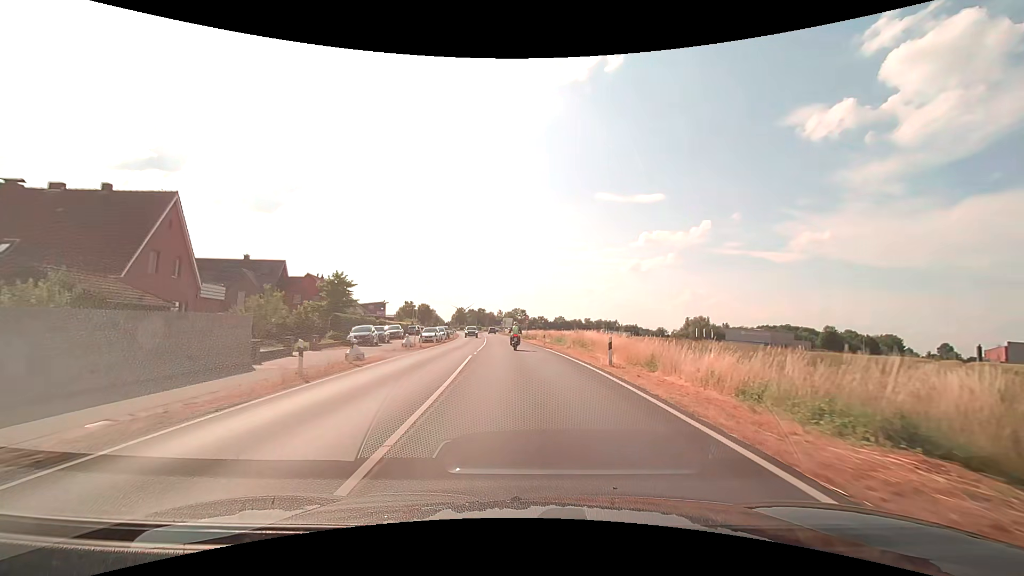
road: secondary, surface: asphalt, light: Day
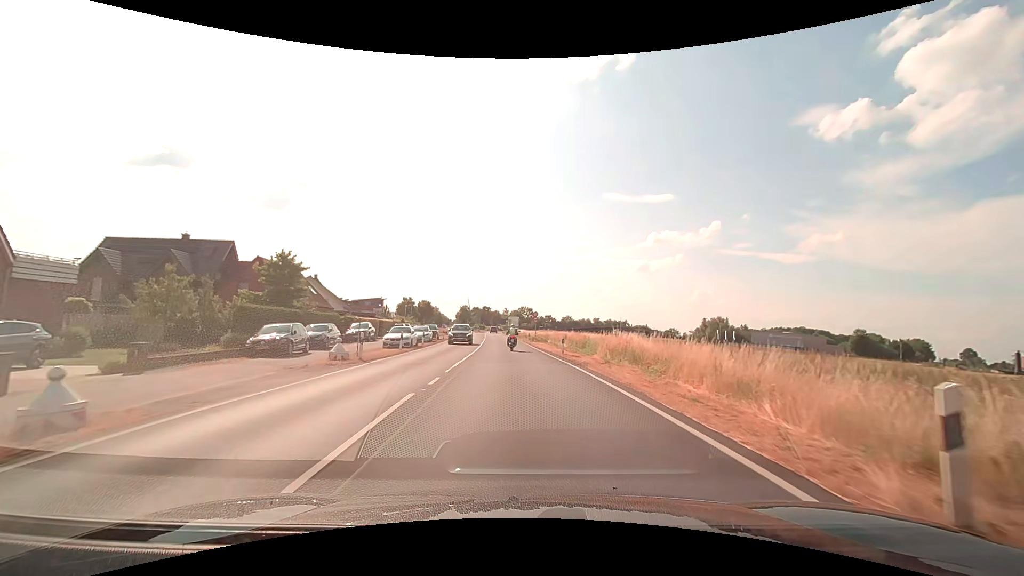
(-0.1, +13.5) m; -1°
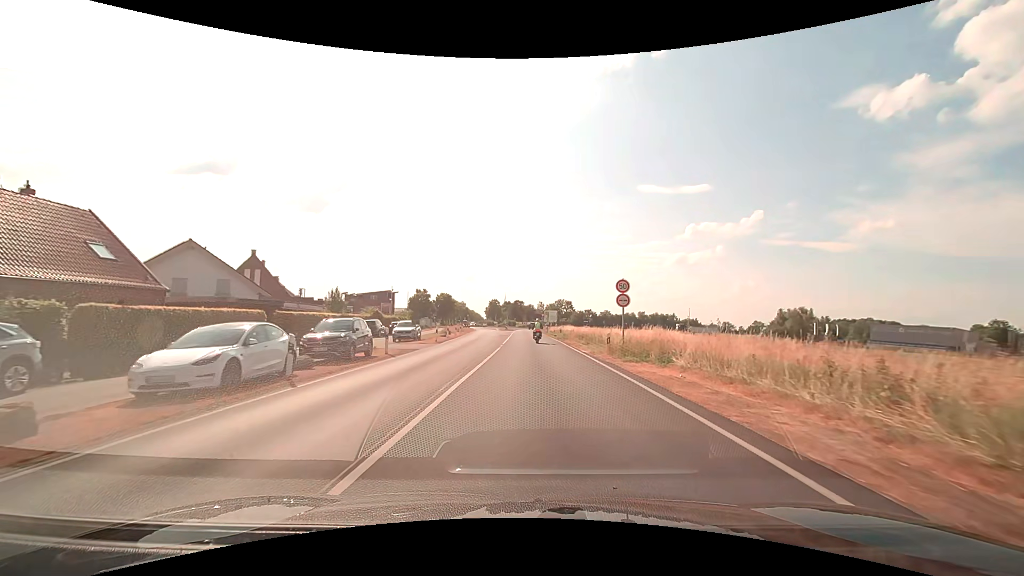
(-1.3, +34.1) m; -4°
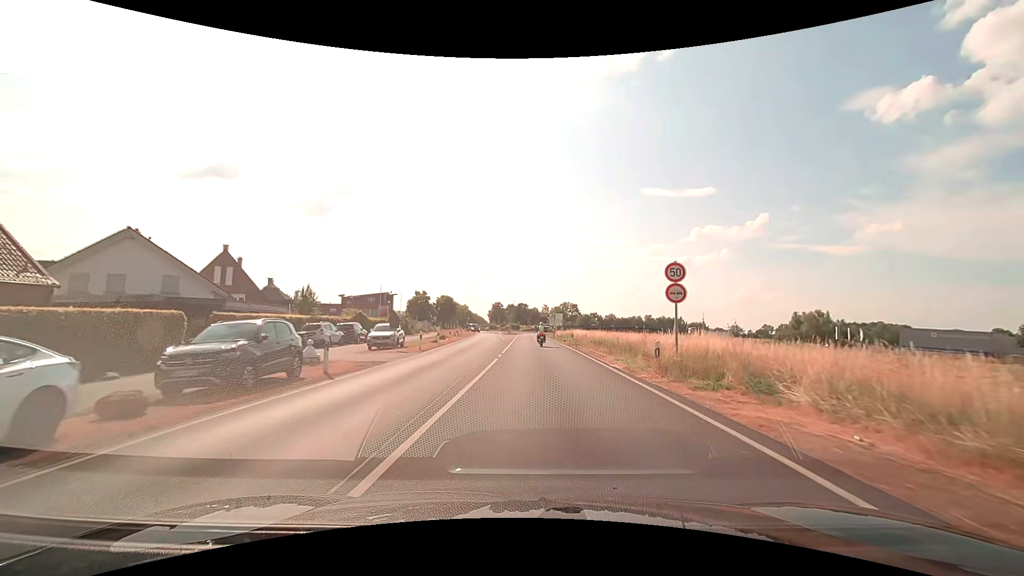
(0.0, +7.0) m; -1°
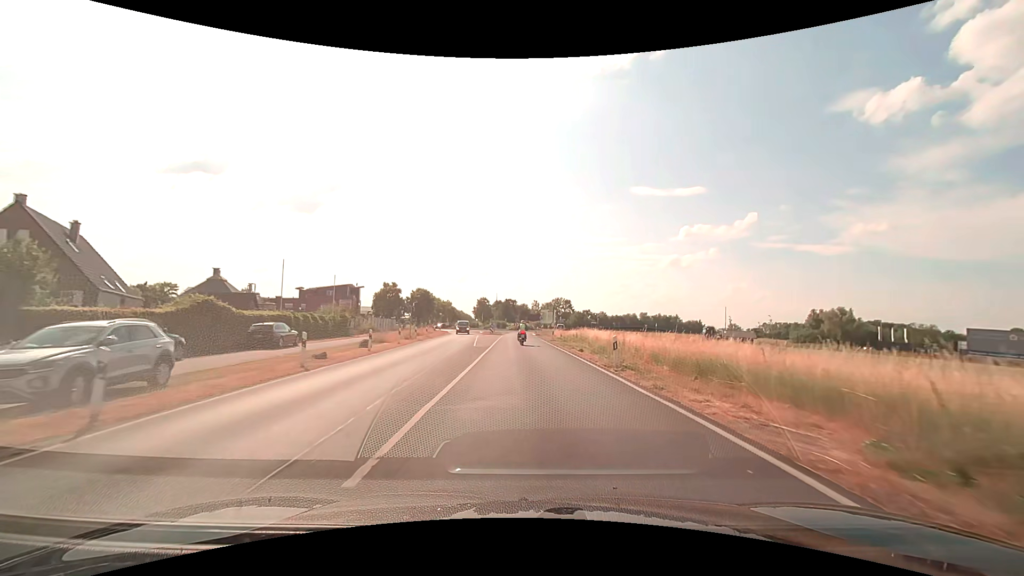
(+0.4, +21.3) m; +2°
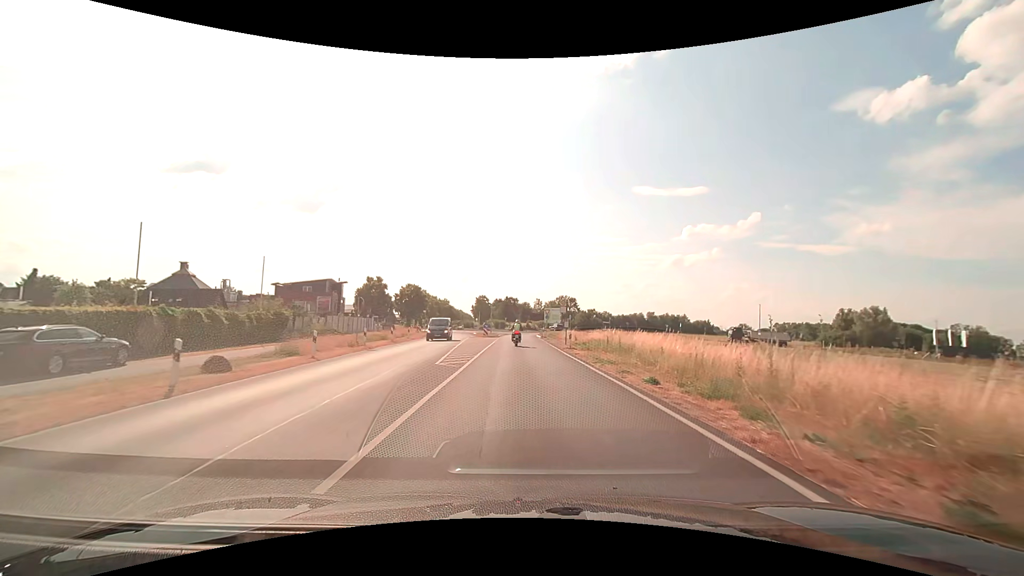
(0.0, +14.2) m; 0°
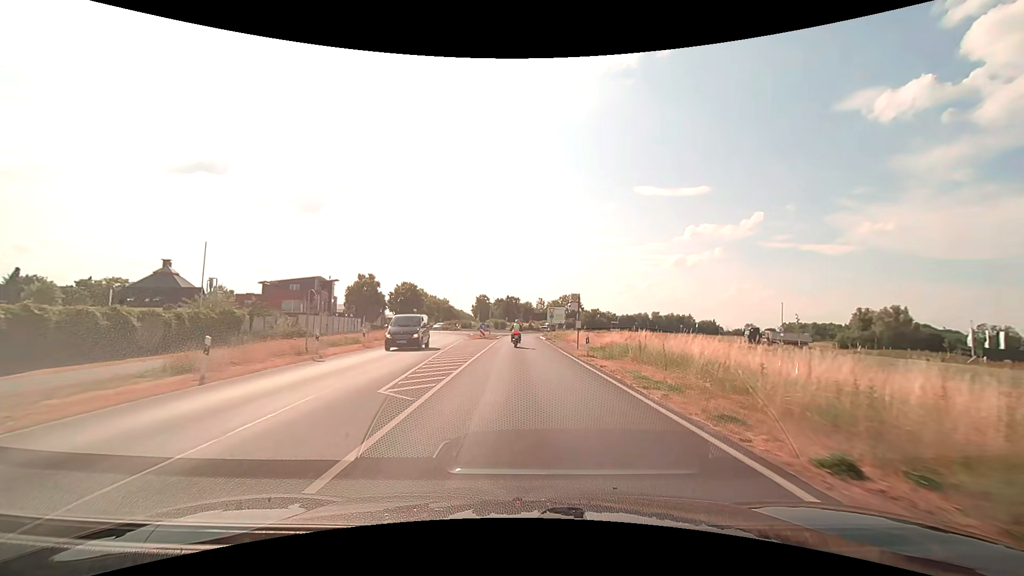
(0.0, +6.9) m; 0°
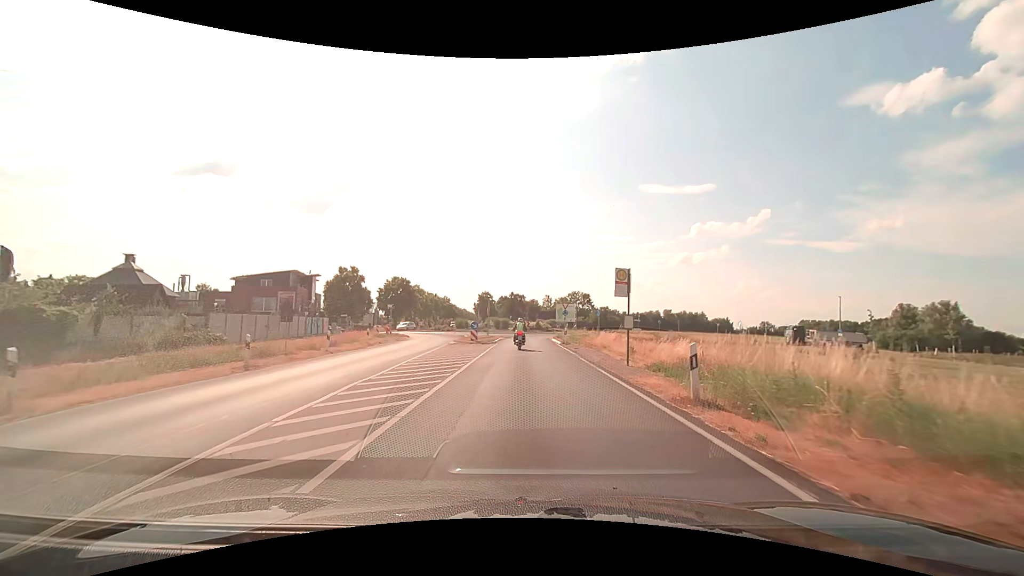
(0.0, +13.2) m; 0°
(0, +10) (0, +20) (0, +30) (0, +40) (0, +50) (+3, +60) (+8, +68) (+10, +78) (+7, +87) (+1, +95) m
